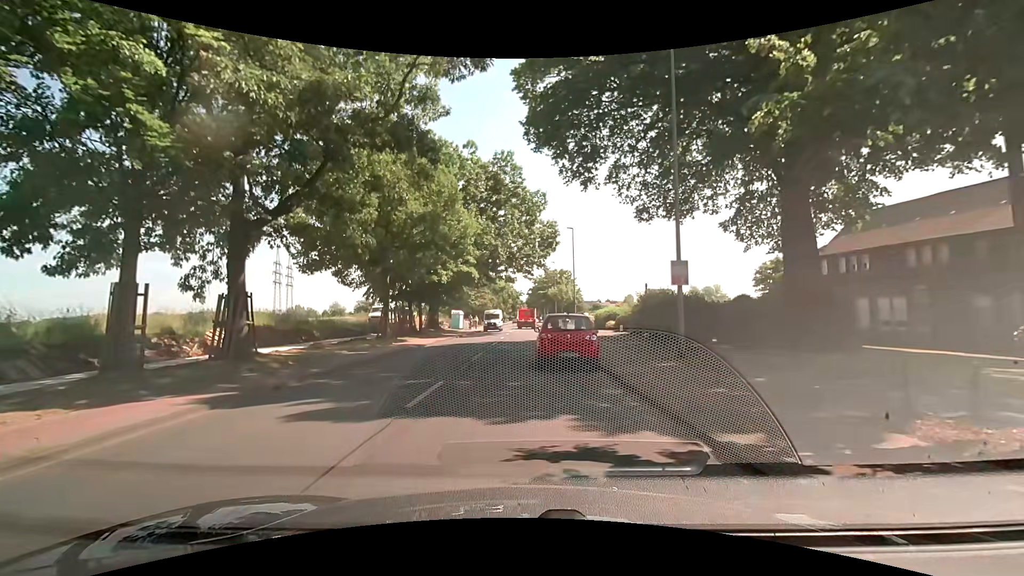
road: secondary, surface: asphalt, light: Day
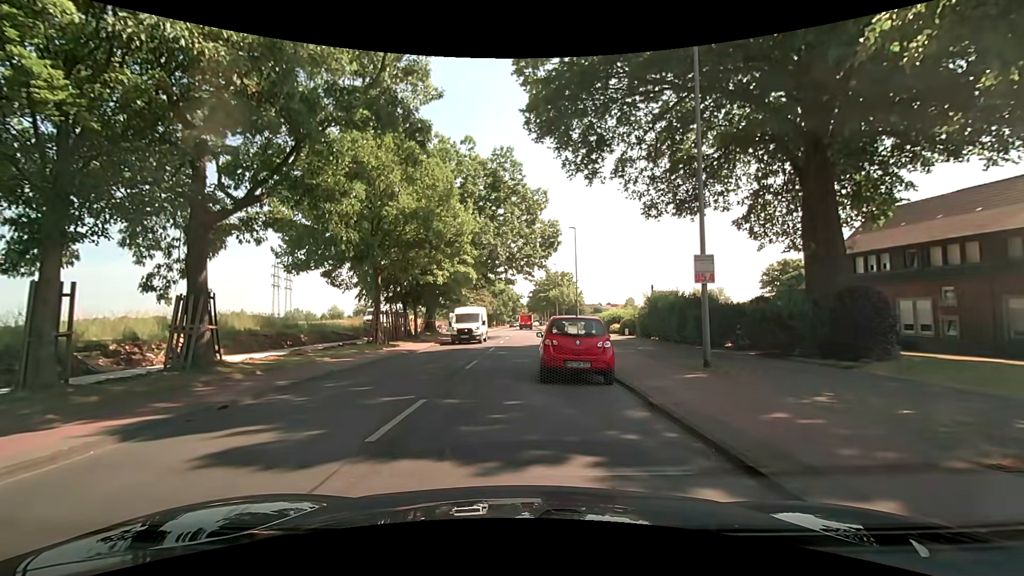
(0.0, +1.8) m; +2°
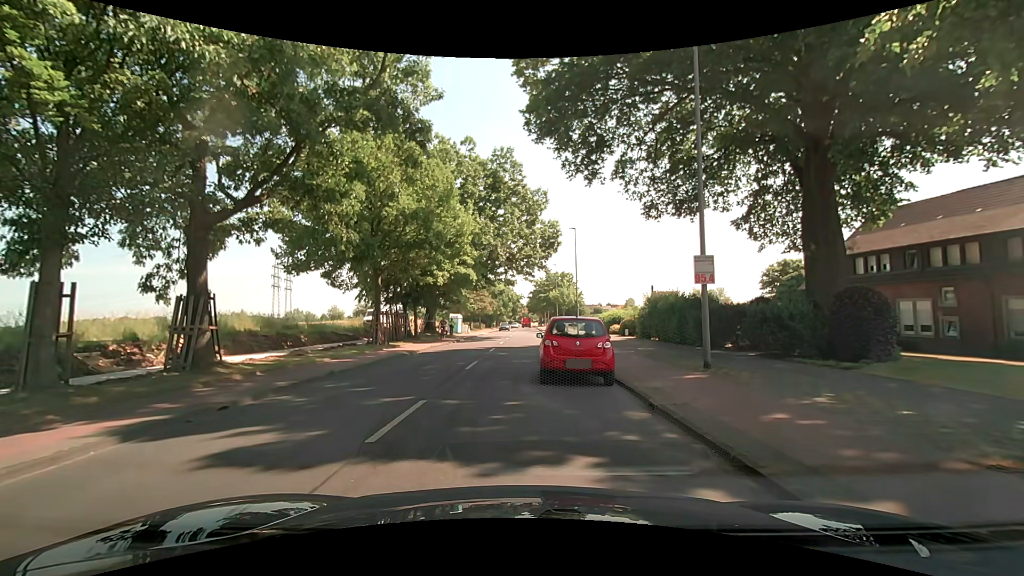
(0.0, +0.1) m; 0°
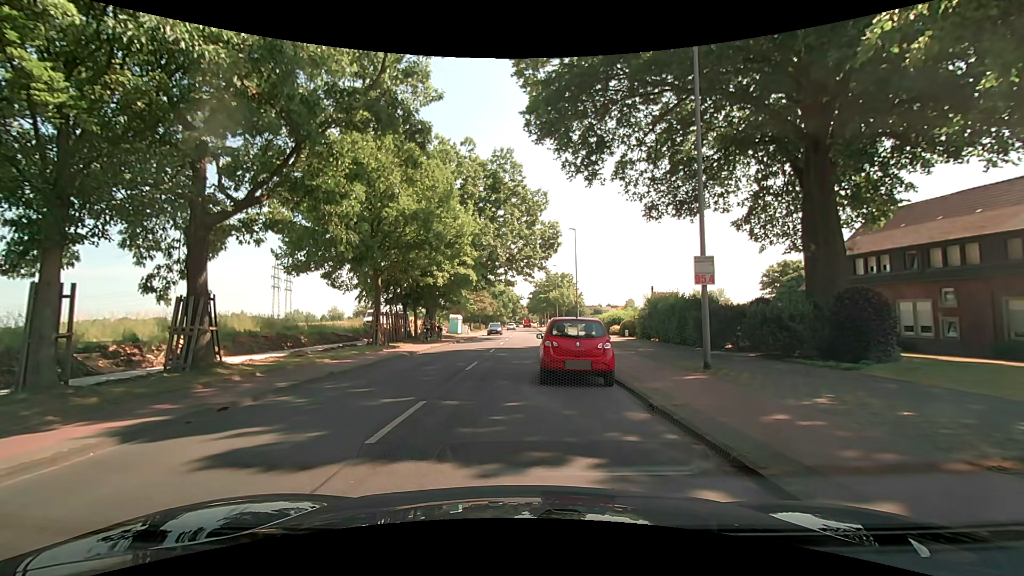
(0.0, 0.0) m; 0°
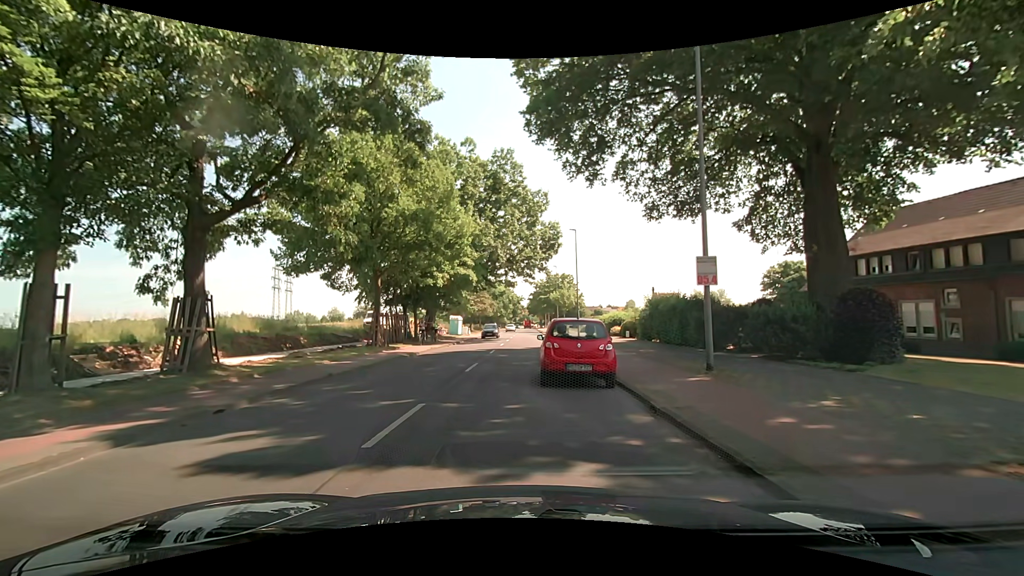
(0.0, +0.1) m; 0°
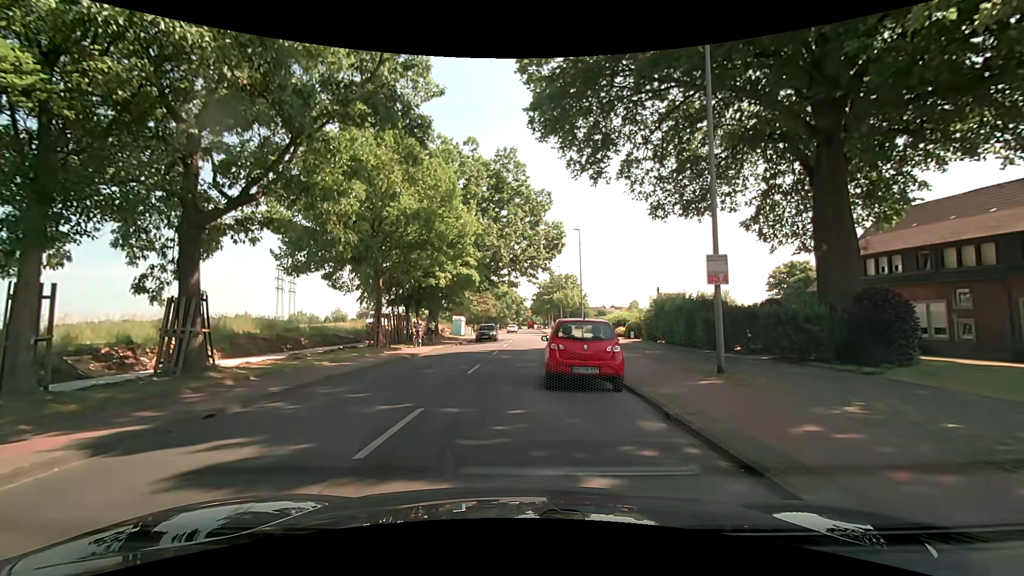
(0.0, +0.5) m; 0°
